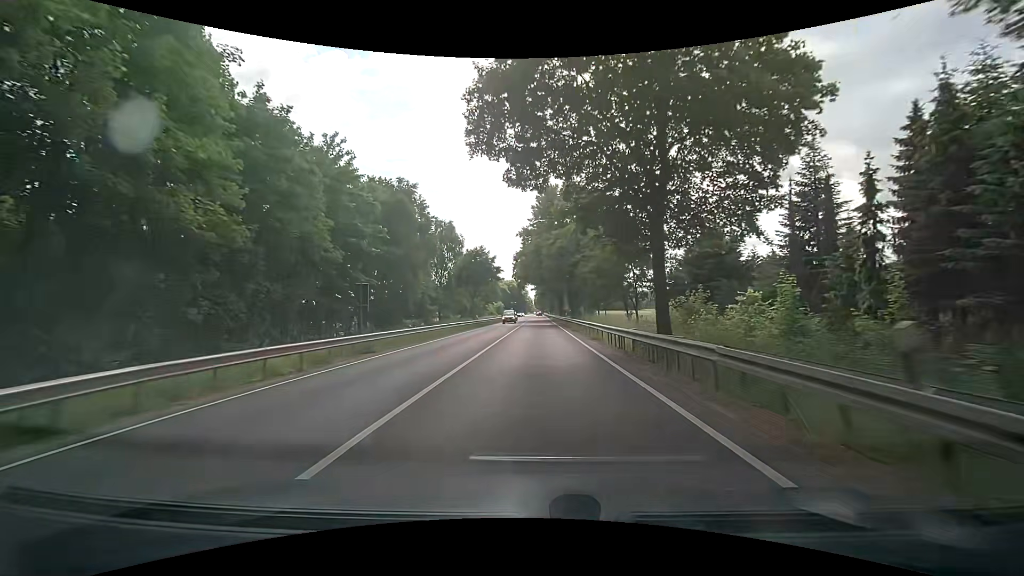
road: primary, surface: asphalt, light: Day
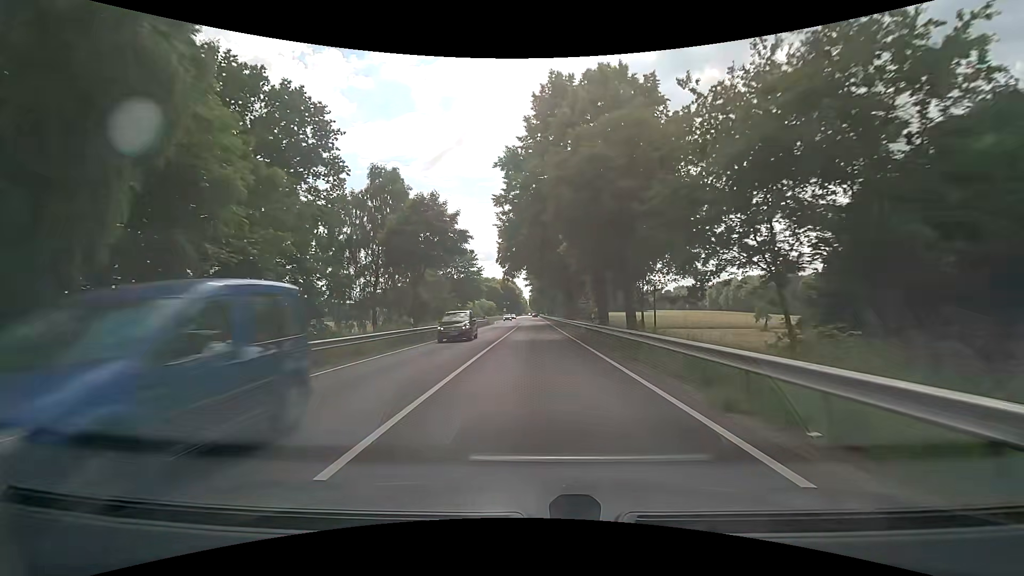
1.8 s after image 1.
(+0.1, +28.8) m; 0°
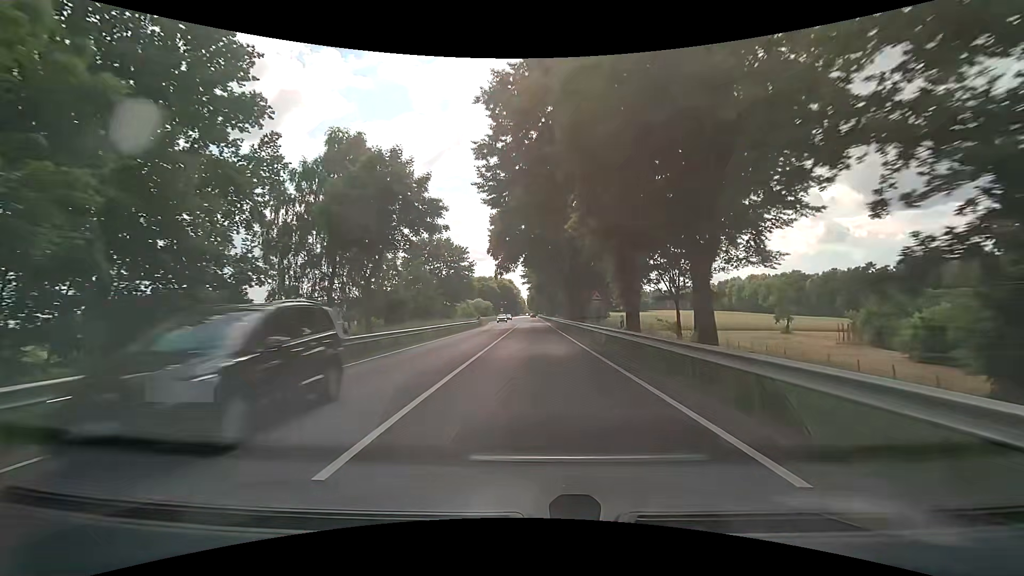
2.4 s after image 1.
(+0.1, +9.6) m; 0°
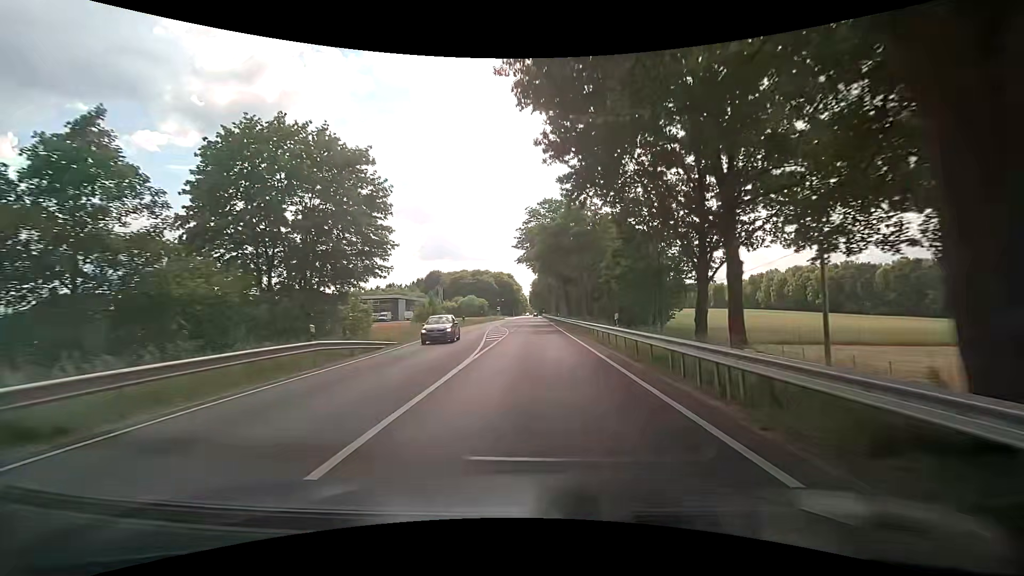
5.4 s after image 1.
(+0.4, +48.4) m; 0°
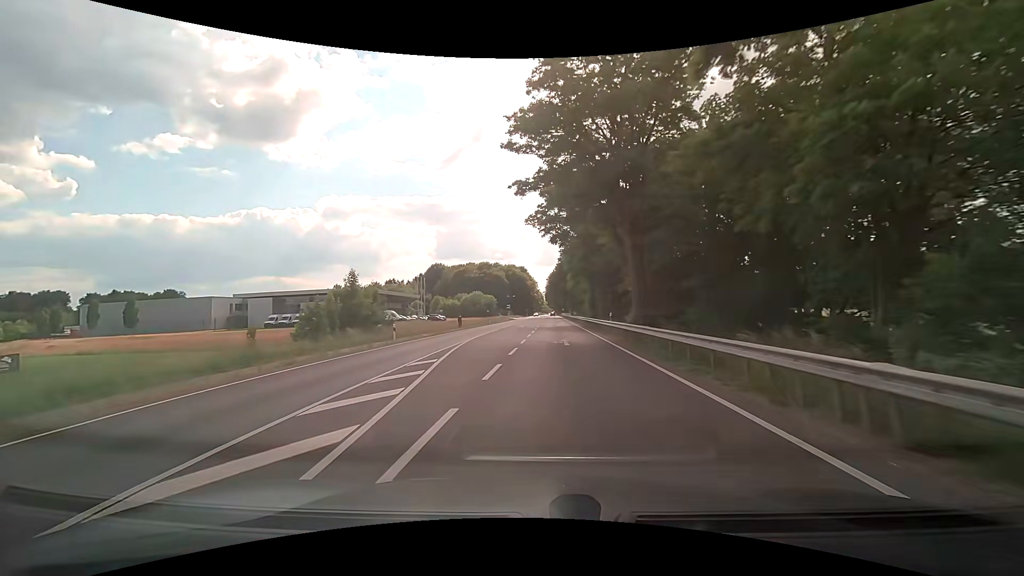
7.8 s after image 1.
(-0.1, +39.1) m; -1°
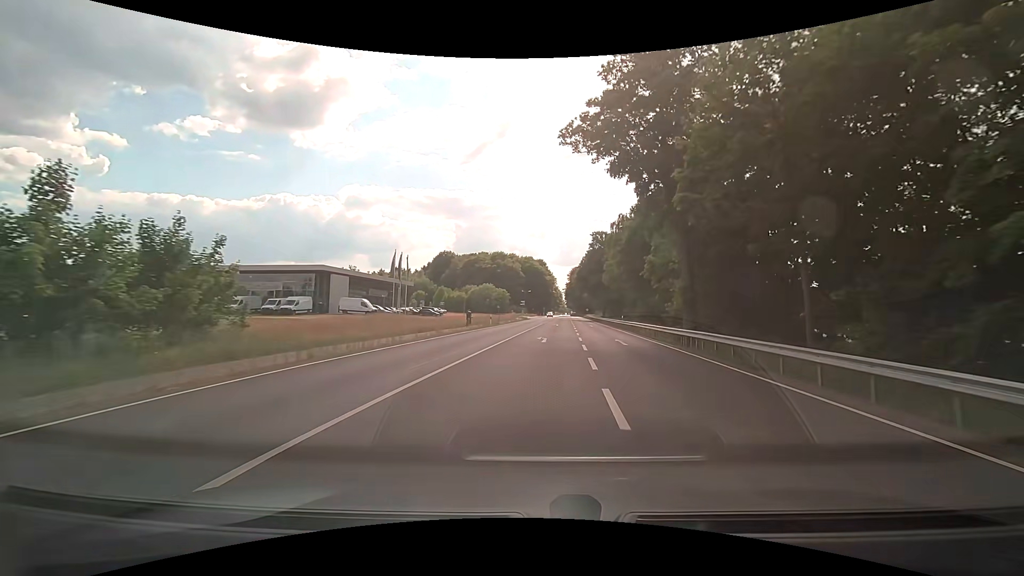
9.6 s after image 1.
(-1.4, +27.9) m; -3°
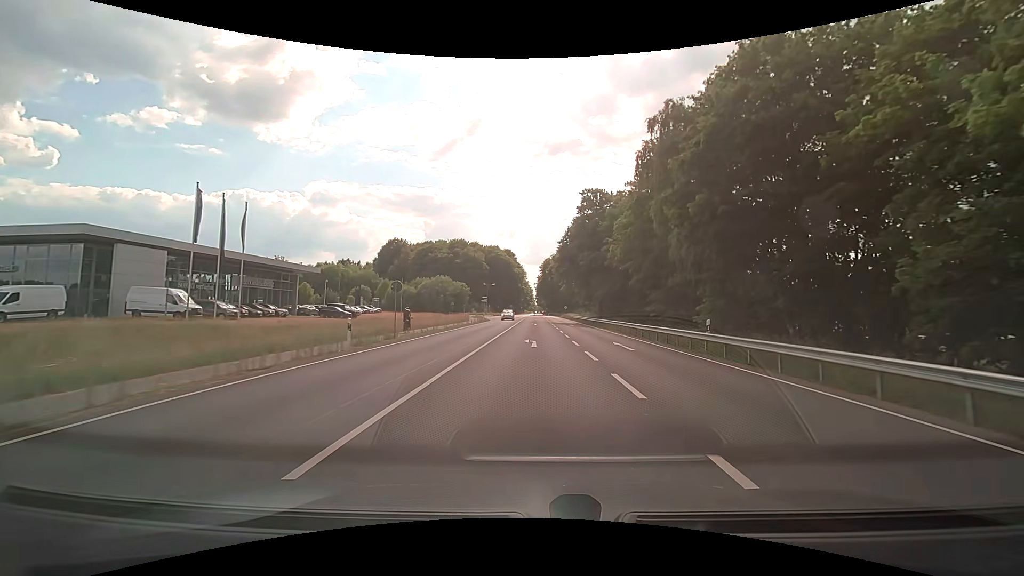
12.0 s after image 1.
(+1.2, +33.6) m; +4°
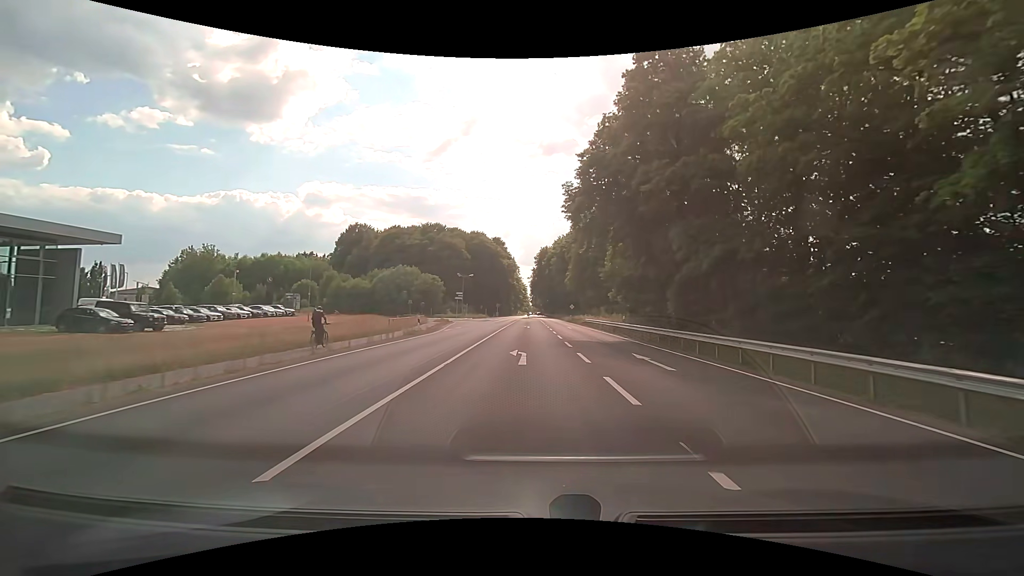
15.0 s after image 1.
(+0.4, +36.1) m; +1°
